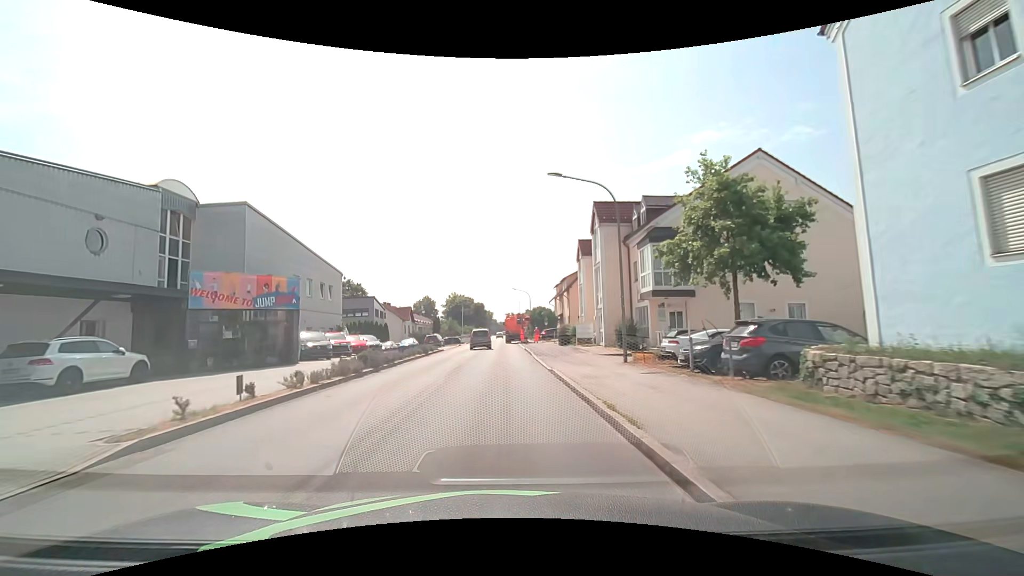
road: unclassified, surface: asphalt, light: Day
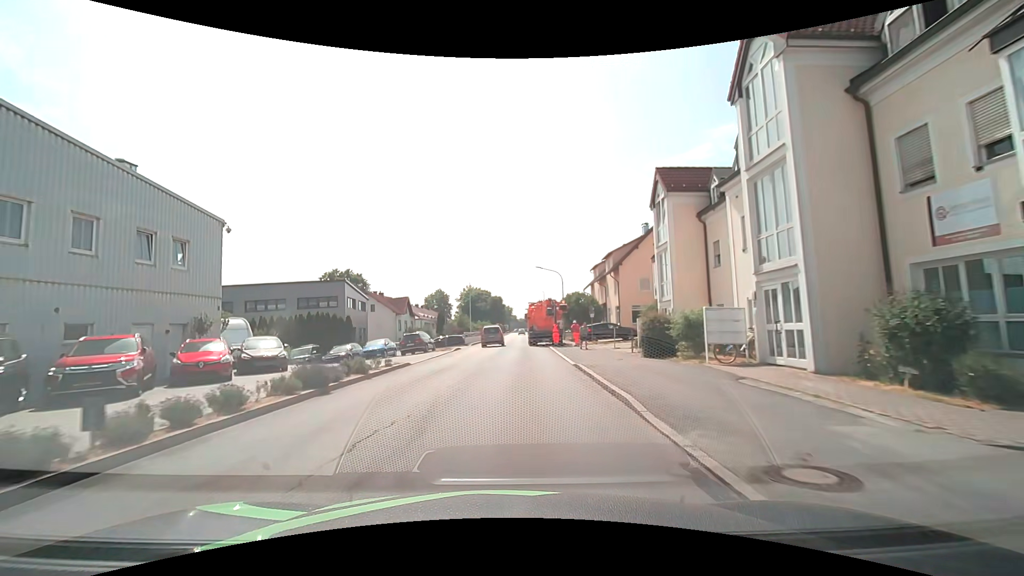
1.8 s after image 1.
(-0.1, +20.4) m; -1°
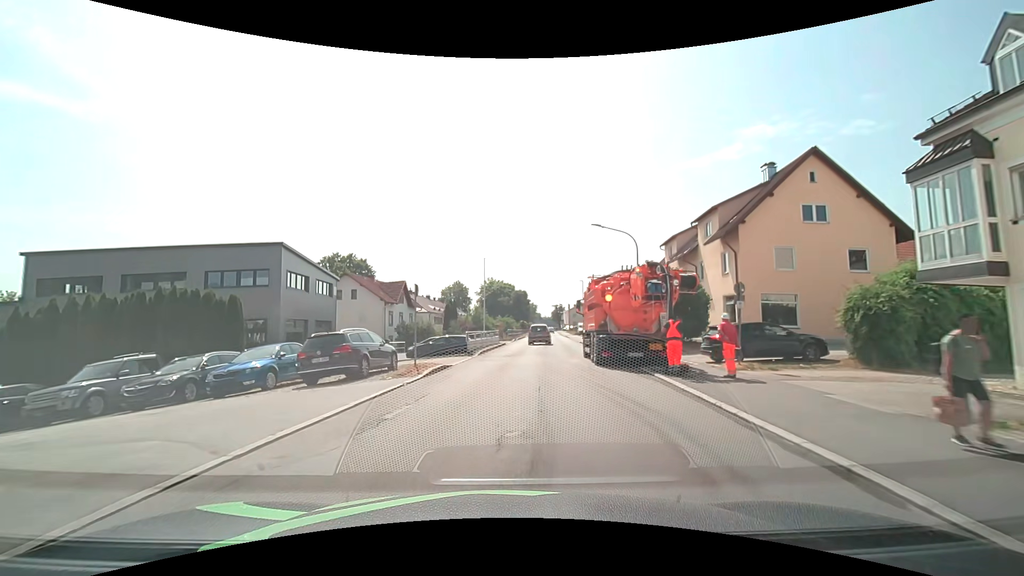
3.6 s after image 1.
(-0.7, +20.0) m; -3°
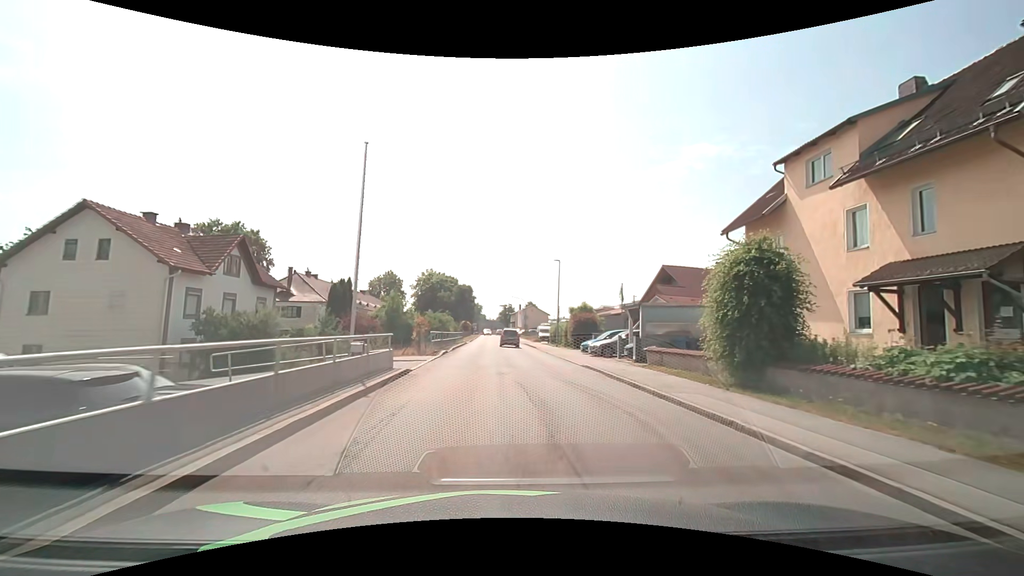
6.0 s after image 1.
(+0.8, +26.1) m; +6°
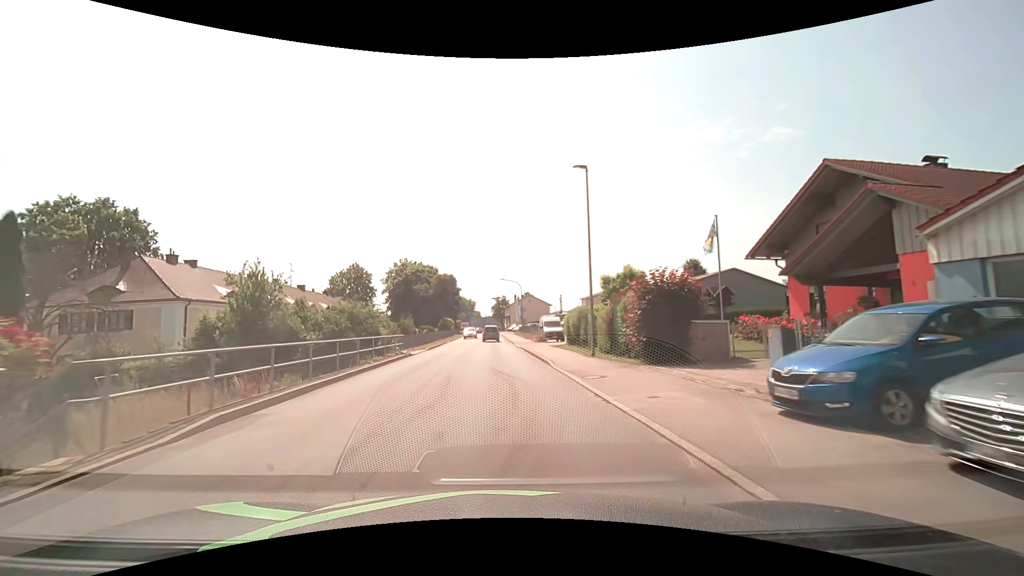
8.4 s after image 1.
(+1.3, +25.7) m; +1°
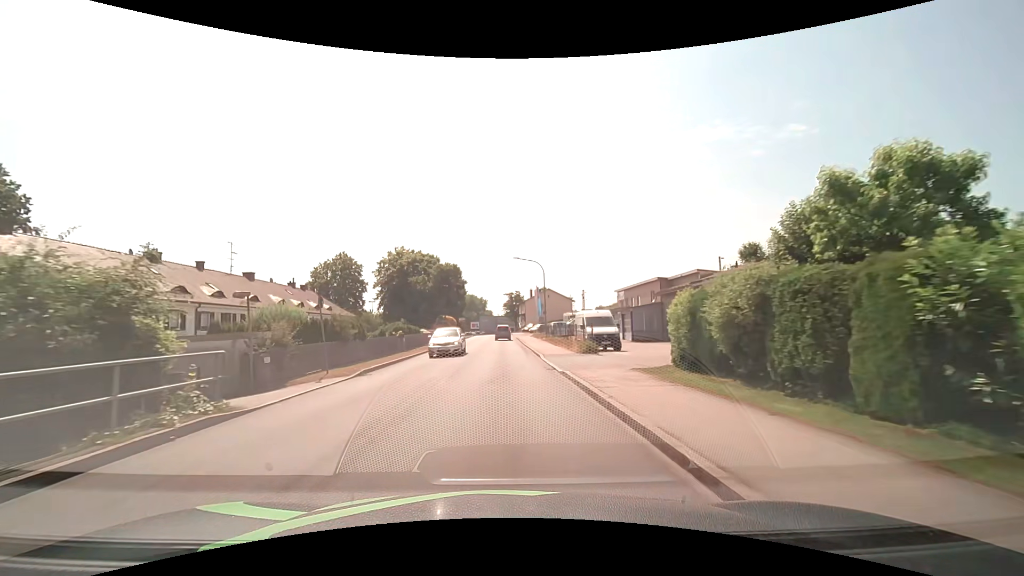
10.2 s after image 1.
(-0.2, +19.7) m; -1°
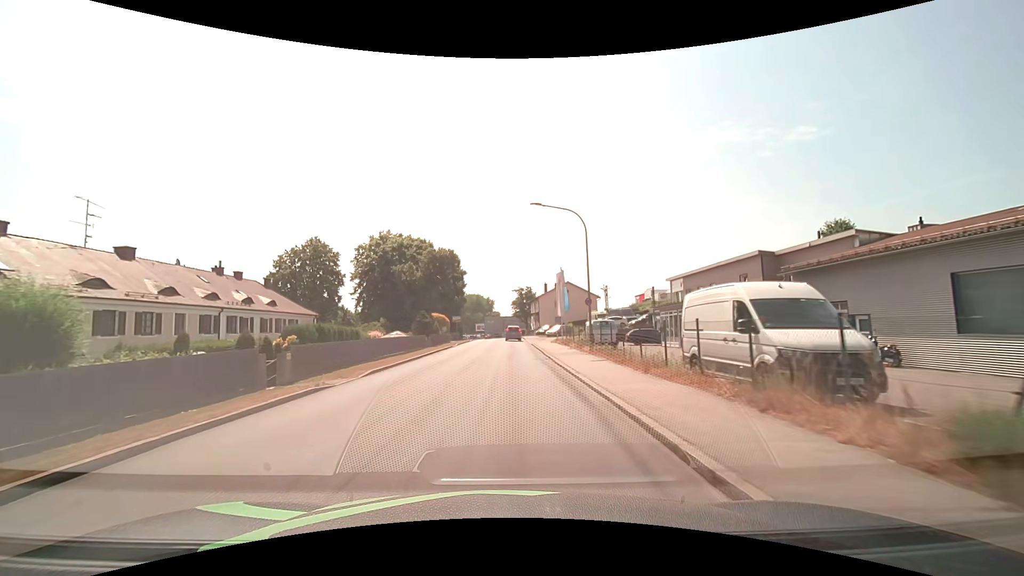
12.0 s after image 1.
(-0.3, +20.1) m; -1°
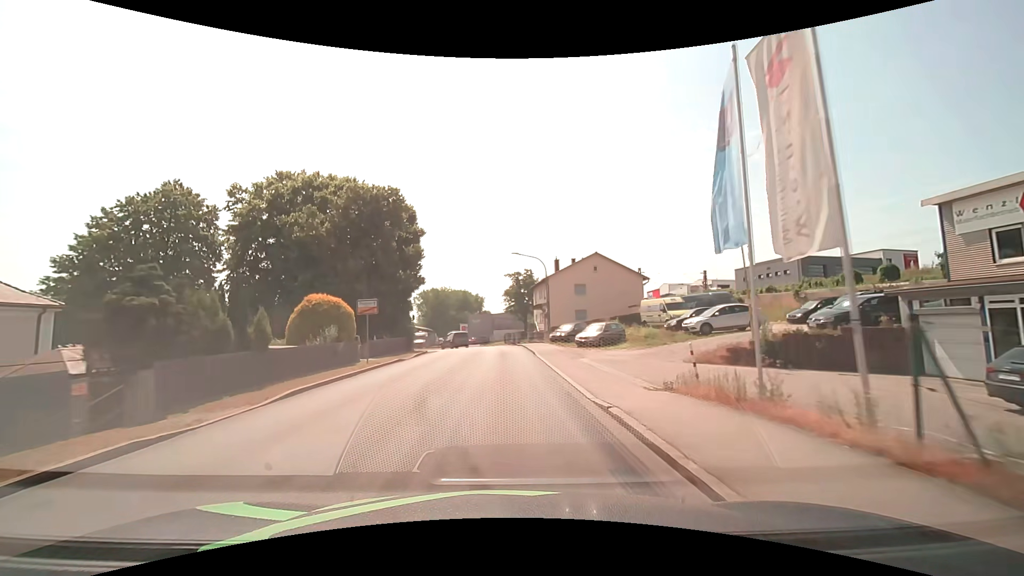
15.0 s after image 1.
(+0.4, +34.0) m; +1°
(0, +10) (0, +20) (0, +30) (-1, +40) (-3, +49) (-9, +58) (-17, +64) (-24, +71) (-30, +79) (-34, +88) m
